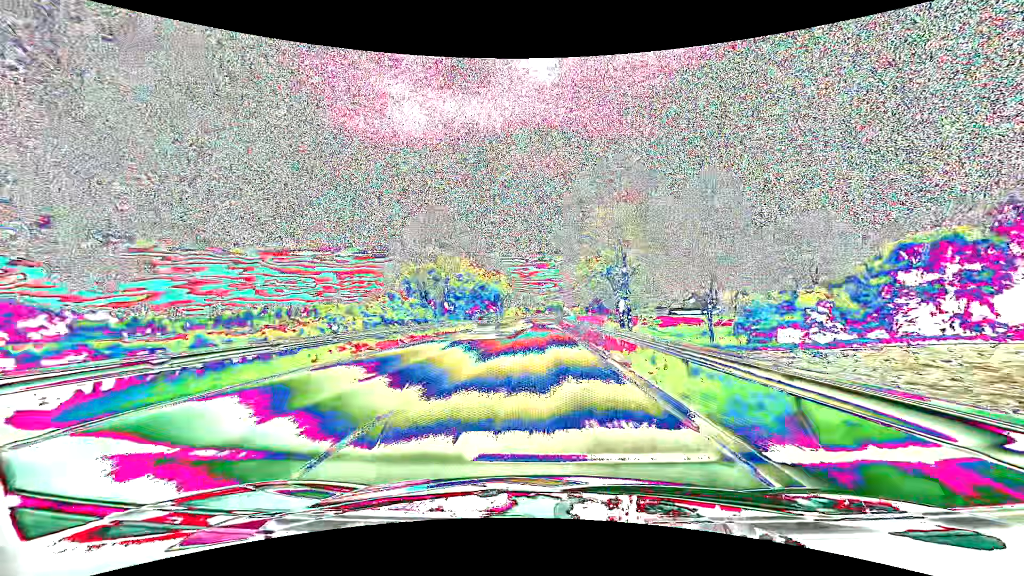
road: primary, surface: asphalt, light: Day
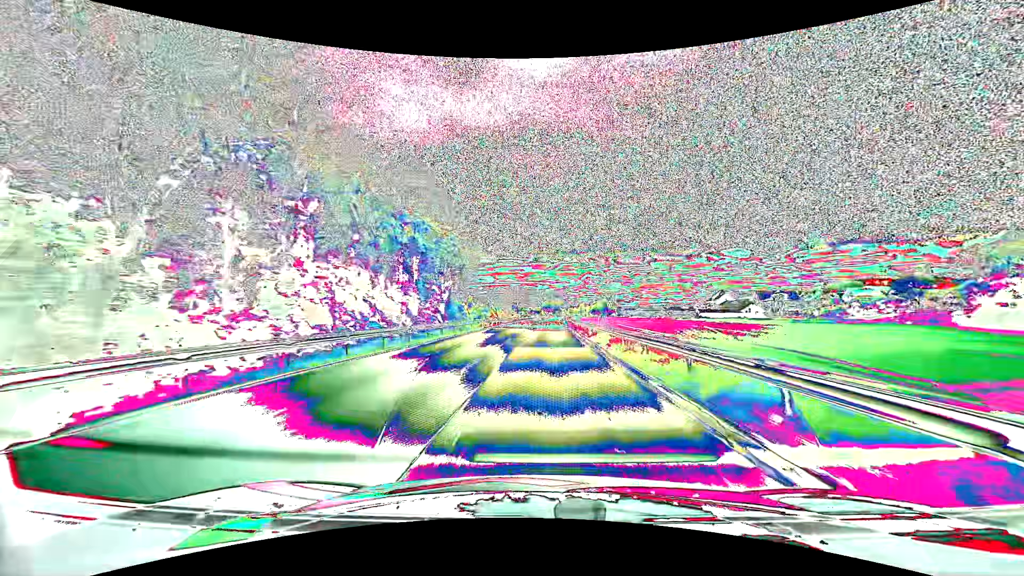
(+0.4, +63.7) m; +1°
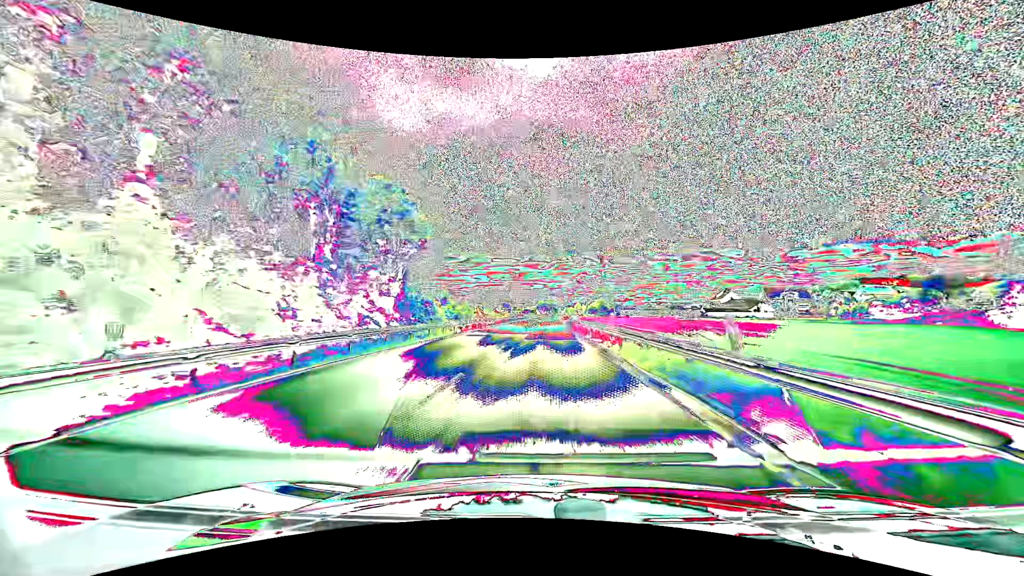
(0.0, +15.9) m; 0°
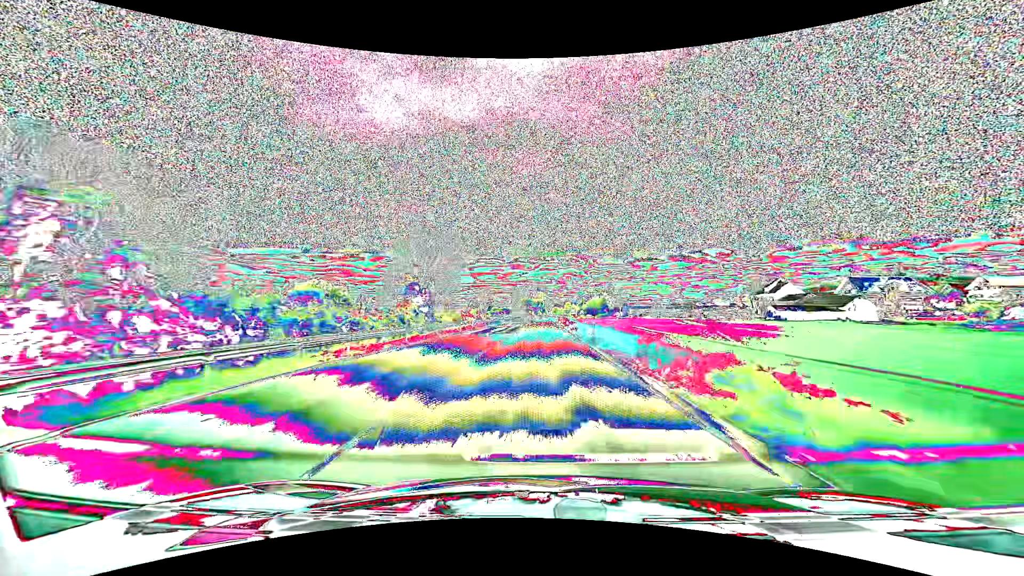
(+1.3, +79.5) m; +2°
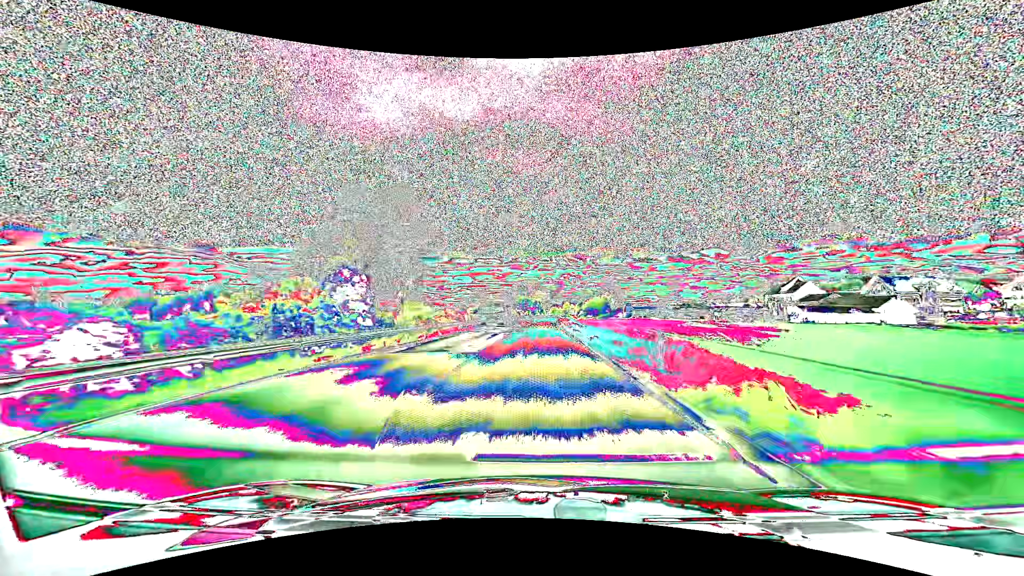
(0.0, +15.9) m; 0°
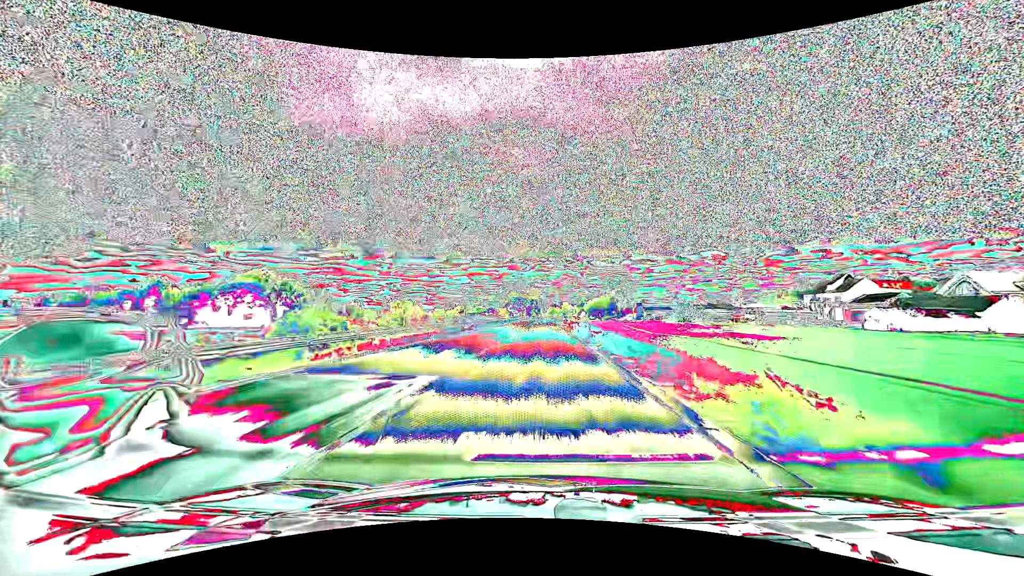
(+0.1, +31.8) m; 0°
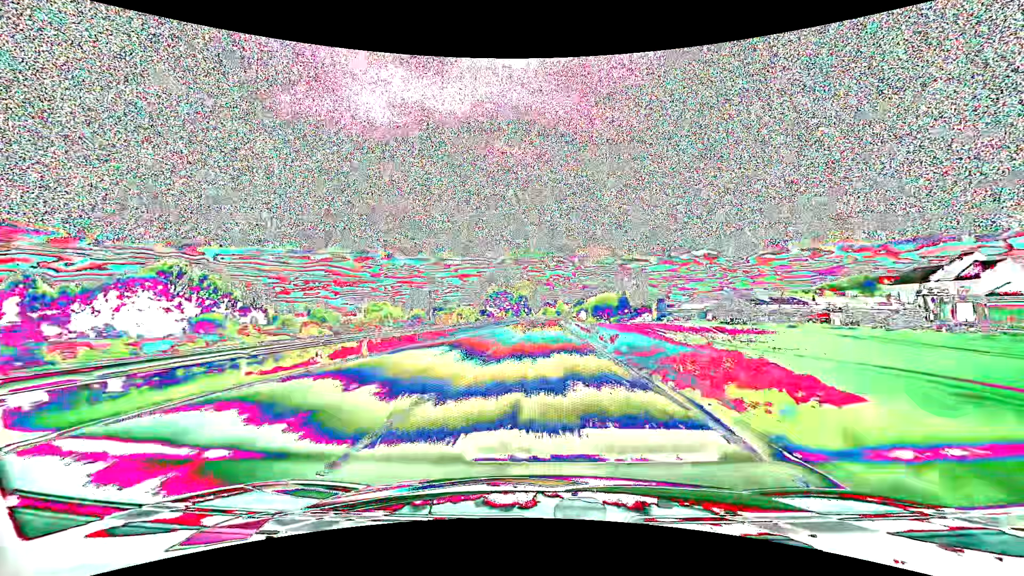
(+0.3, +47.6) m; +1°
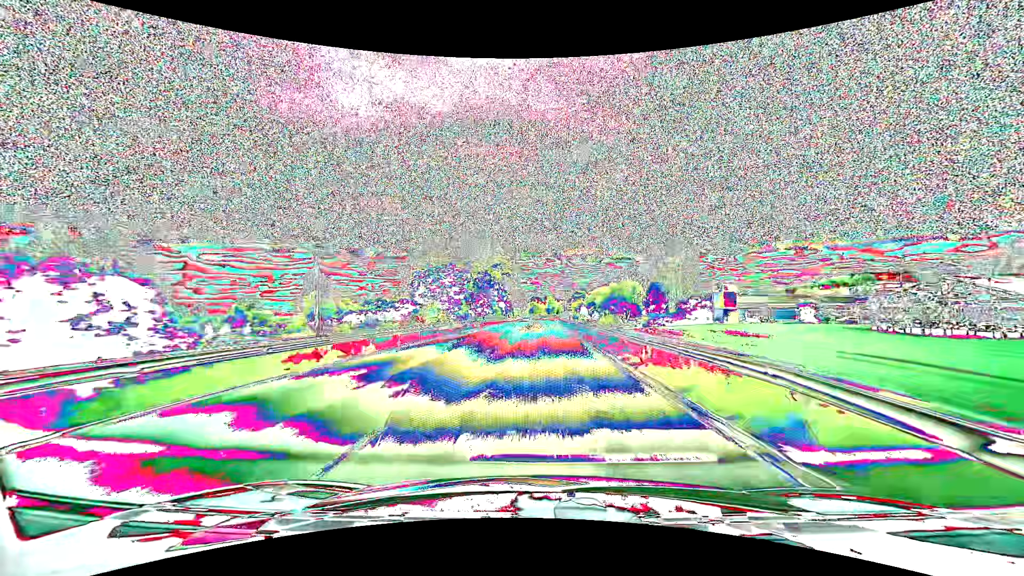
(+0.9, +63.3) m; +1°
(0, +10) (0, +20) (0, +30) (0, +40) (0, +50) (+1, +60) (+1, +70) (+1, +80) (+1, +90) (+2, +100) m
